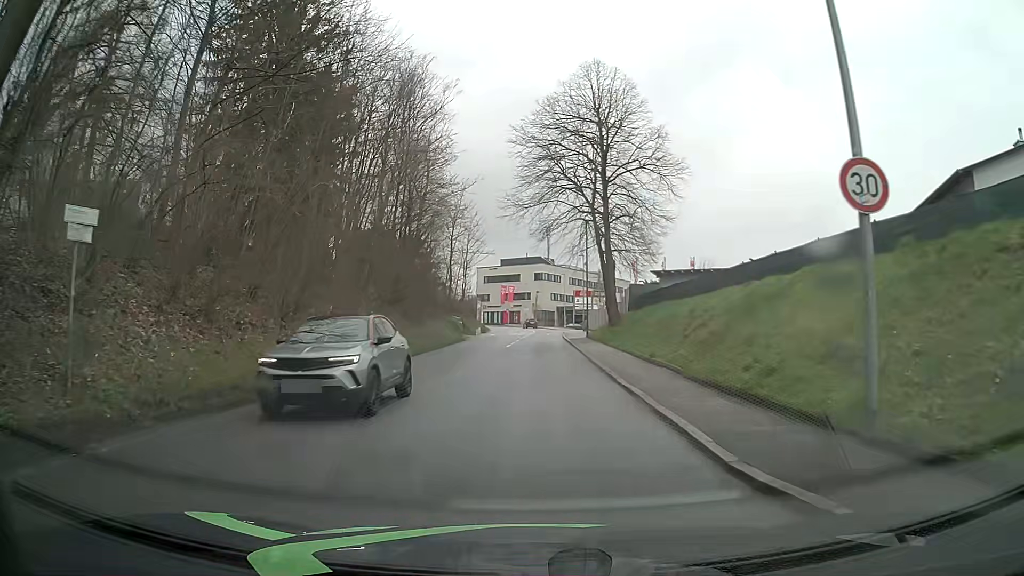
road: tertiary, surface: asphalt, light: Day
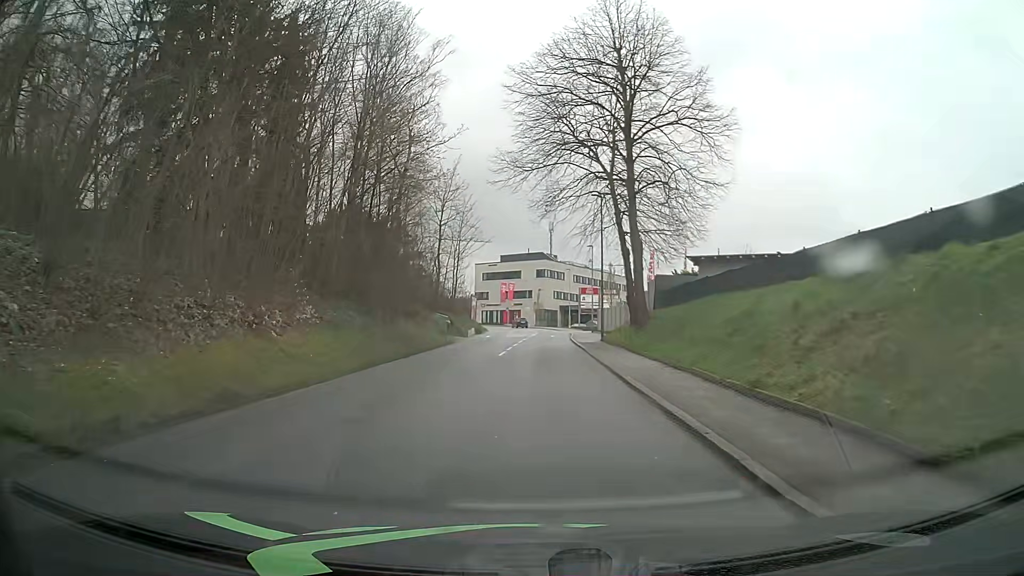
(+0.2, +9.0) m; +1°
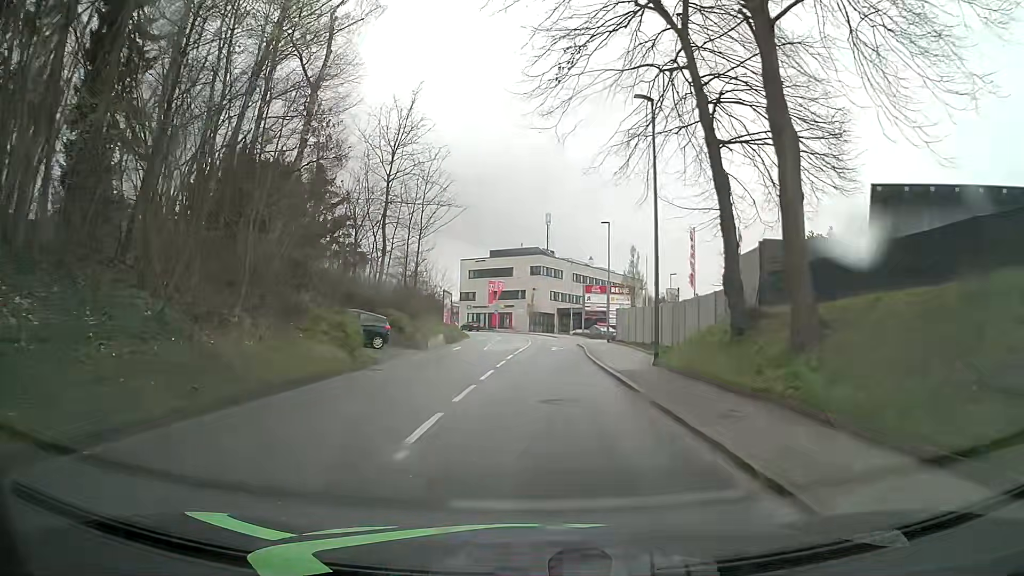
(+0.1, +18.0) m; 0°
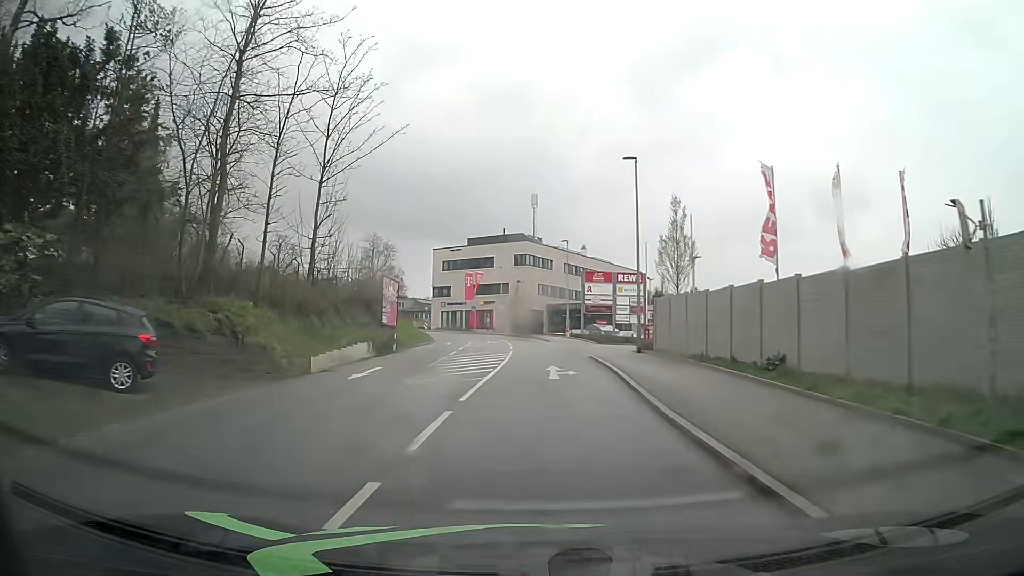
(+0.3, +17.8) m; +2°
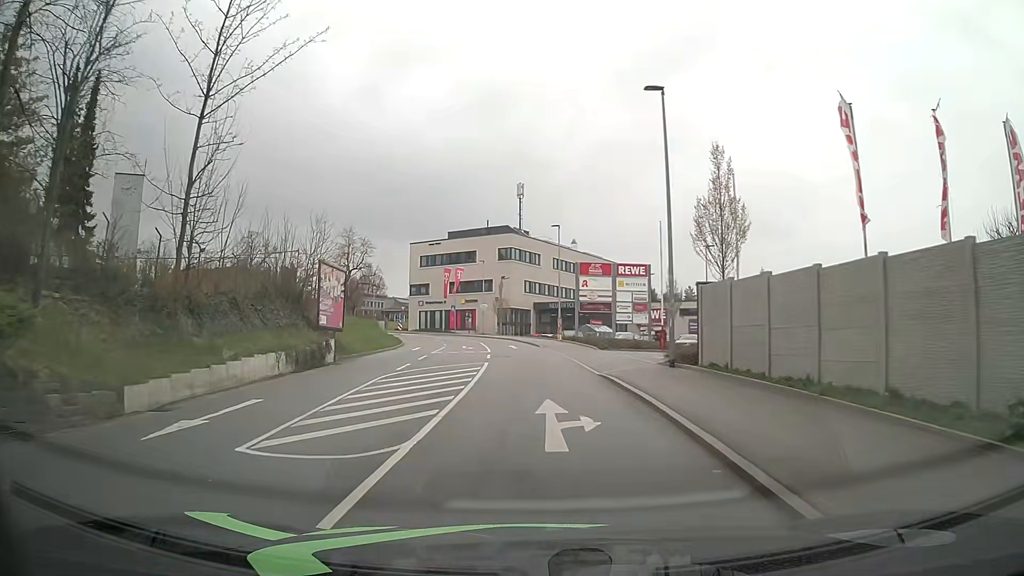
(0.0, +8.9) m; 0°
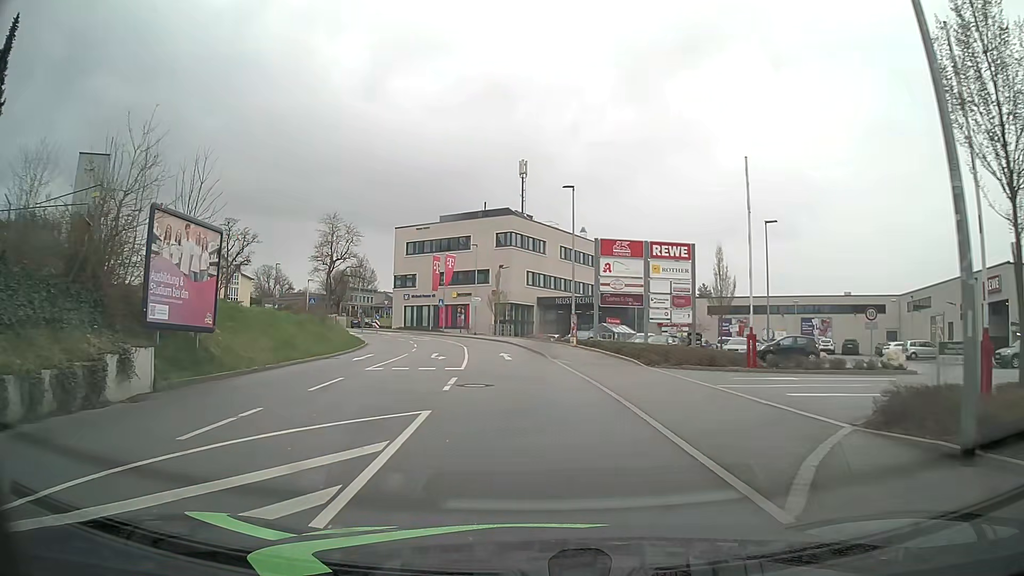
(+0.2, +13.4) m; +1°
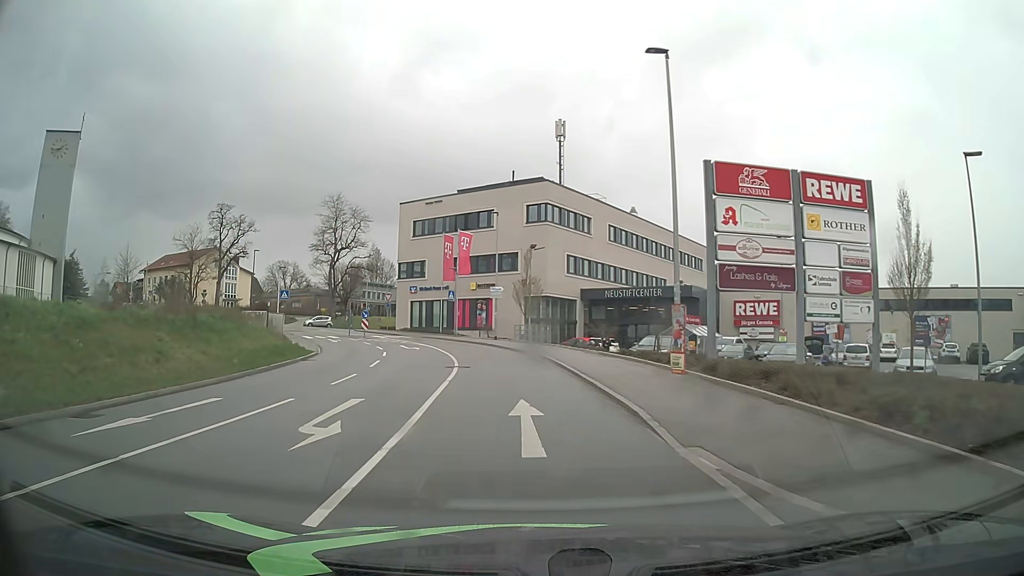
(-0.4, +18.0) m; -2°
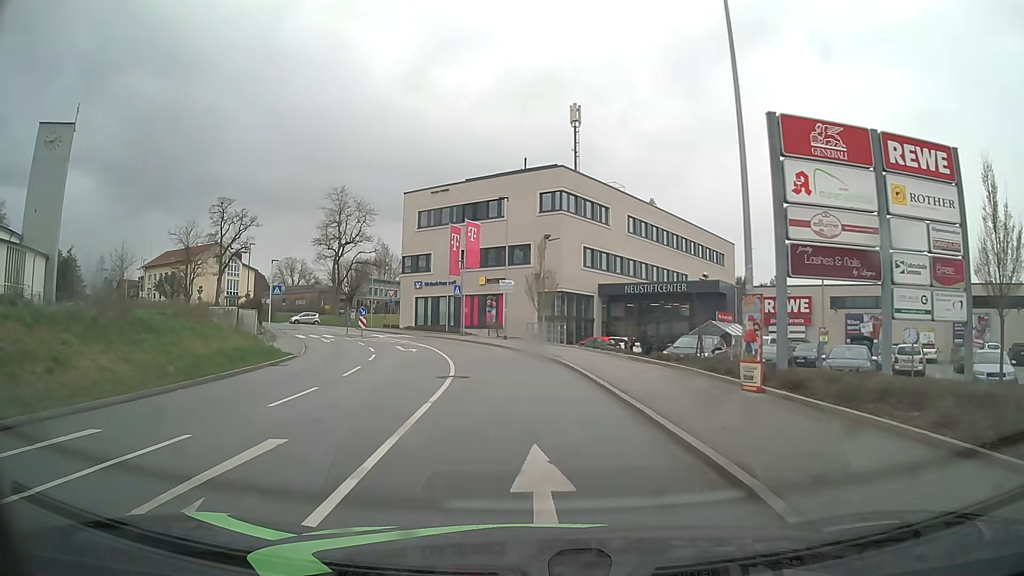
(-0.1, +4.5) m; -2°
